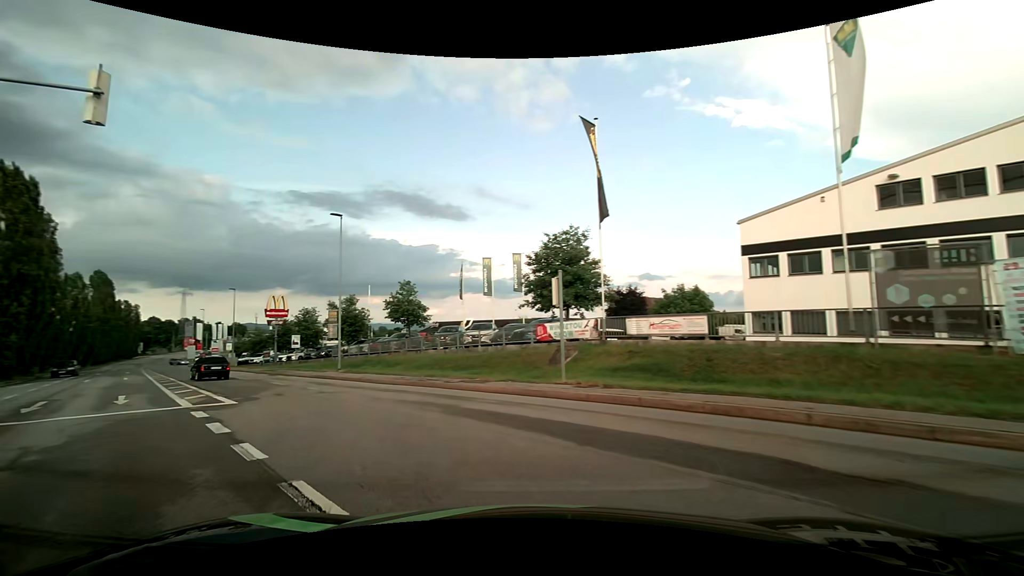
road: tertiary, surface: asphalt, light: Day
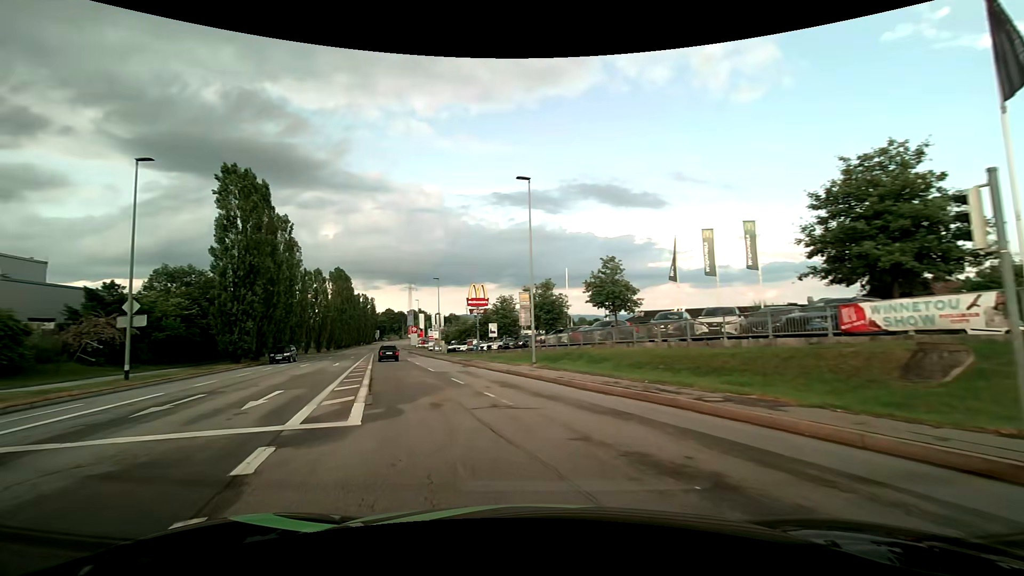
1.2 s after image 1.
(-1.6, +7.3) m; -24°
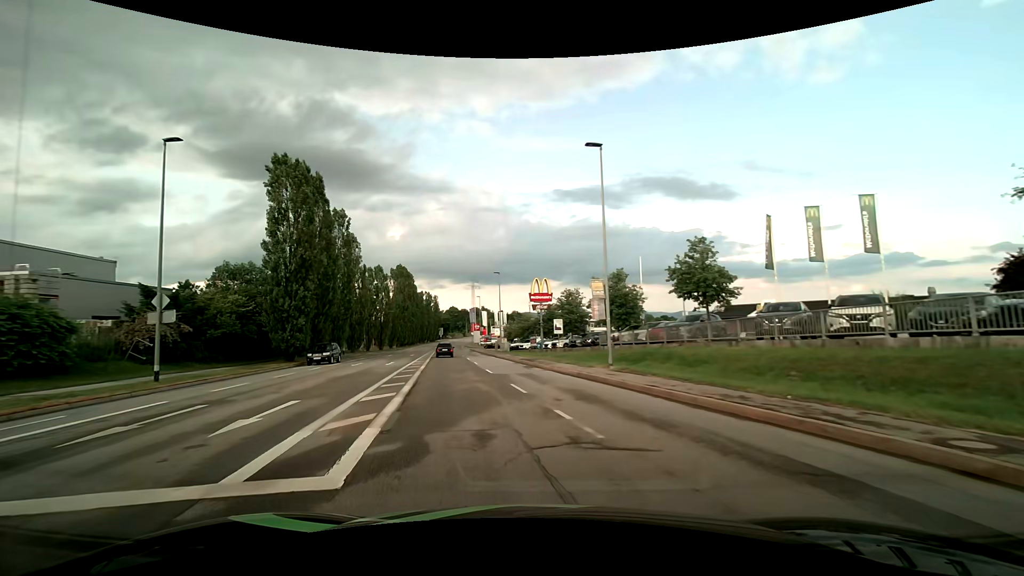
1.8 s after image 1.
(-0.2, +4.1) m; -7°
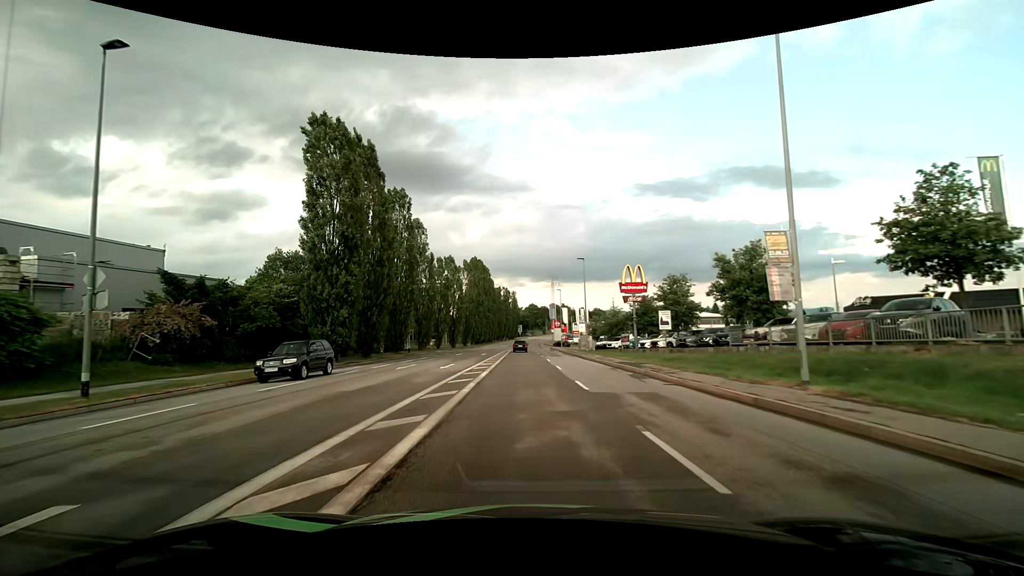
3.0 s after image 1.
(-0.9, +9.0) m; -9°
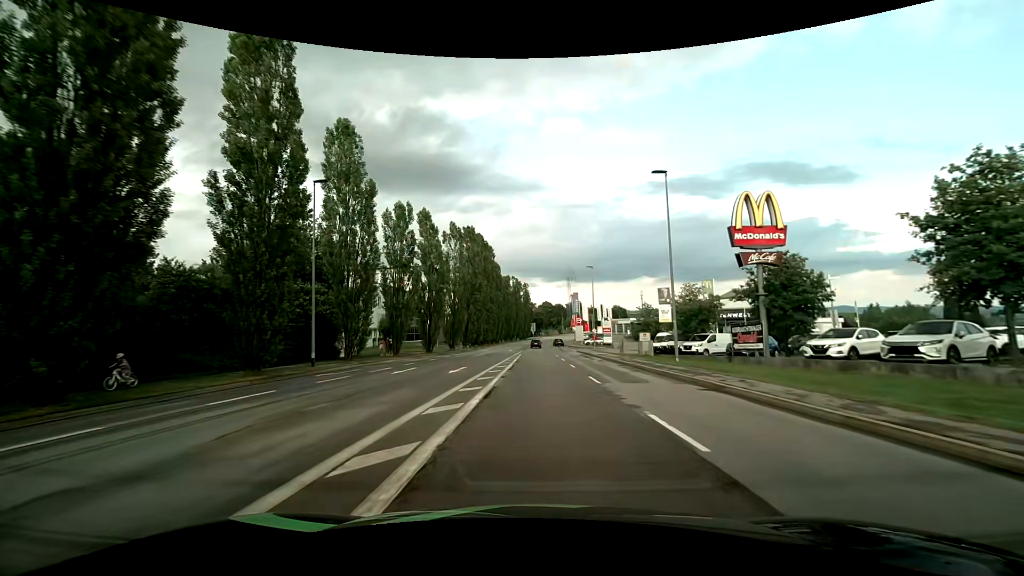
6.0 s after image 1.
(-0.9, +28.0) m; -2°
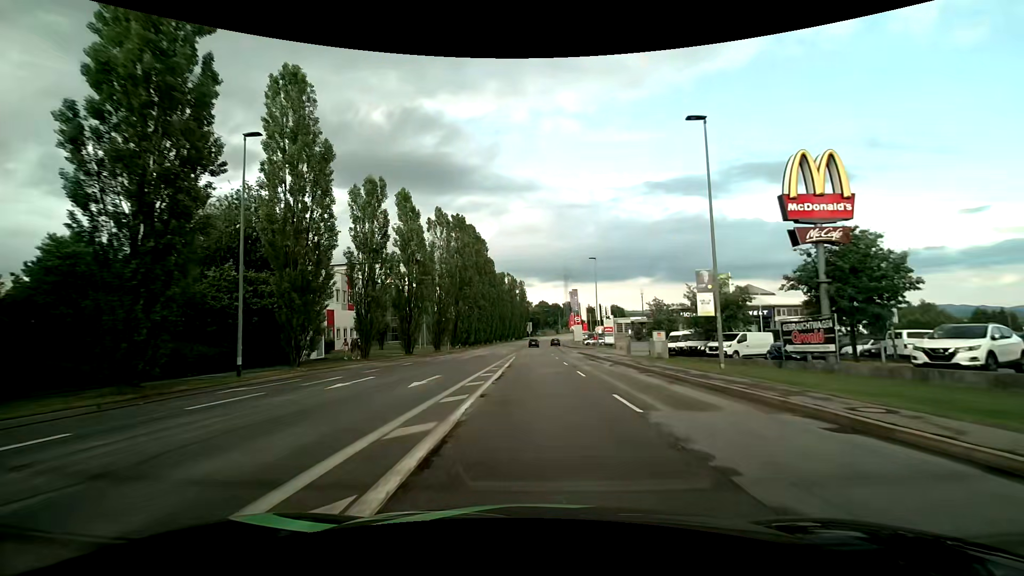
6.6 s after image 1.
(0.0, +6.6) m; 0°
